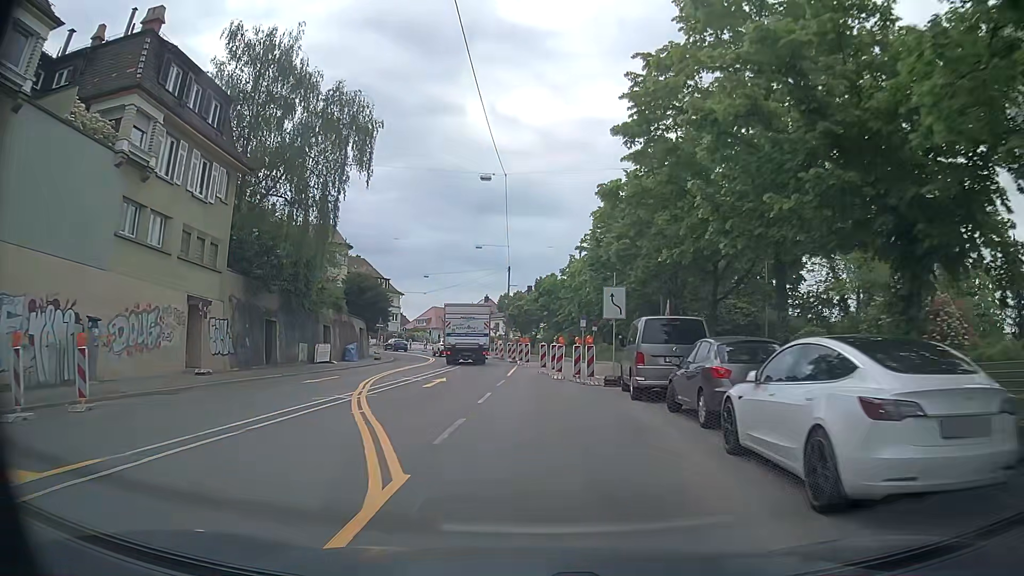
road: secondary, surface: asphalt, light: Day
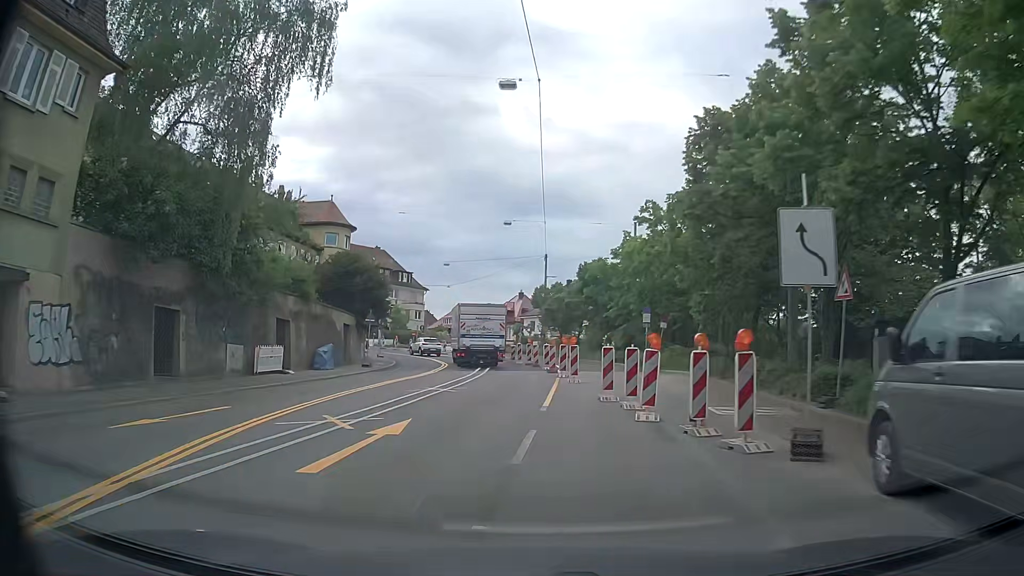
(-0.3, +13.1) m; -2°
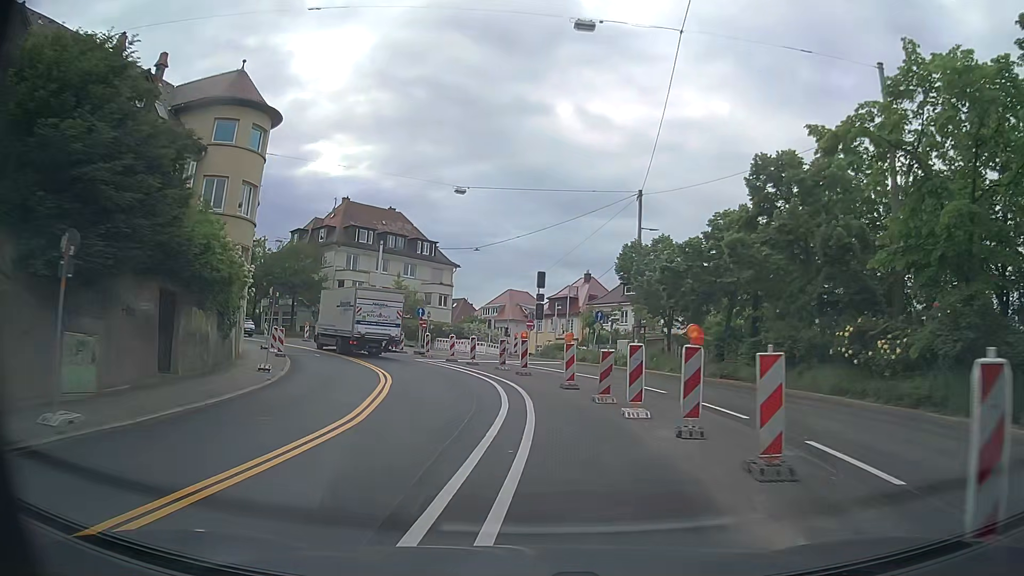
(-1.8, +31.4) m; -6°
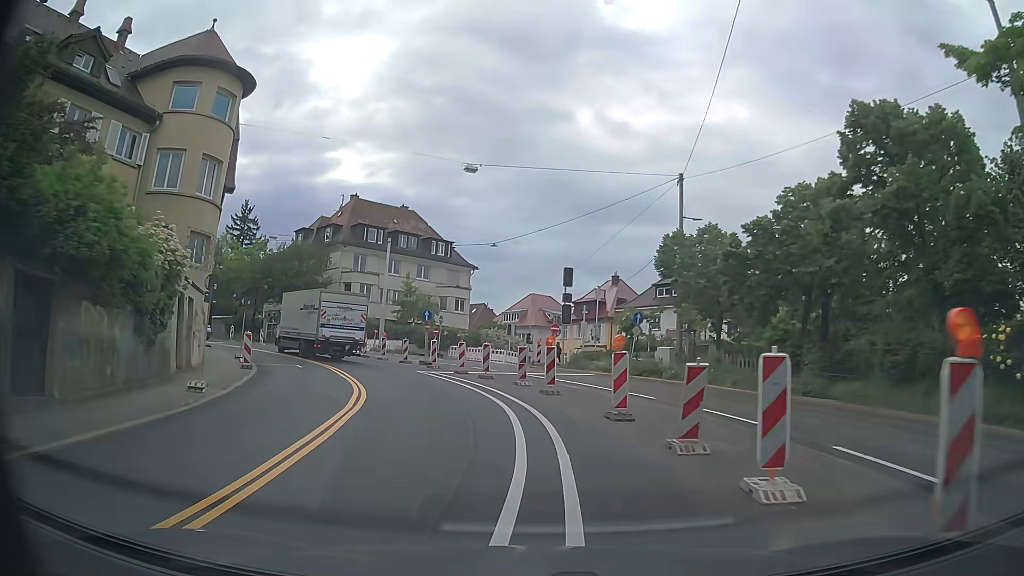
(-0.1, +6.0) m; -2°
